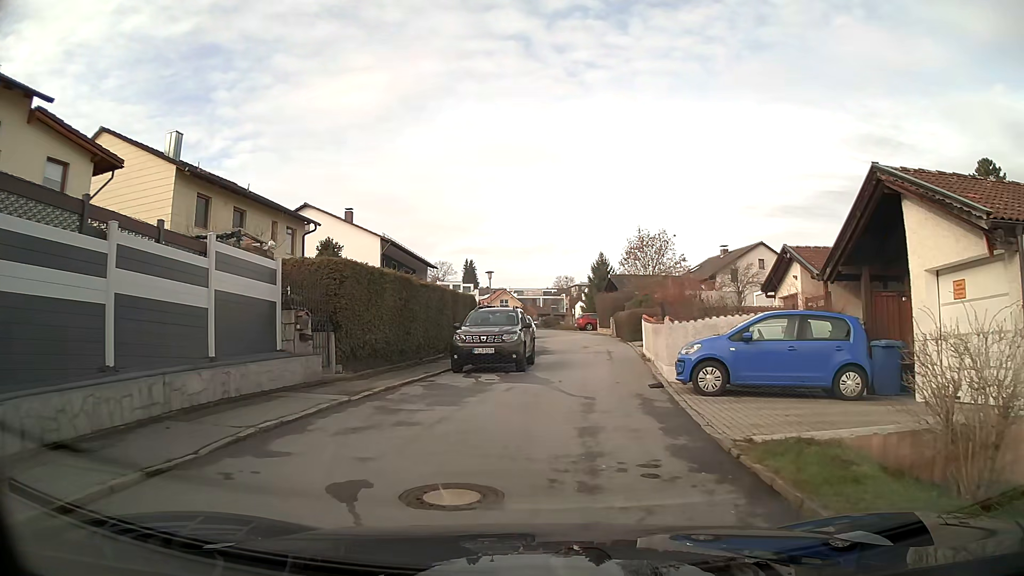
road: residential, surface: asphalt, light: Day
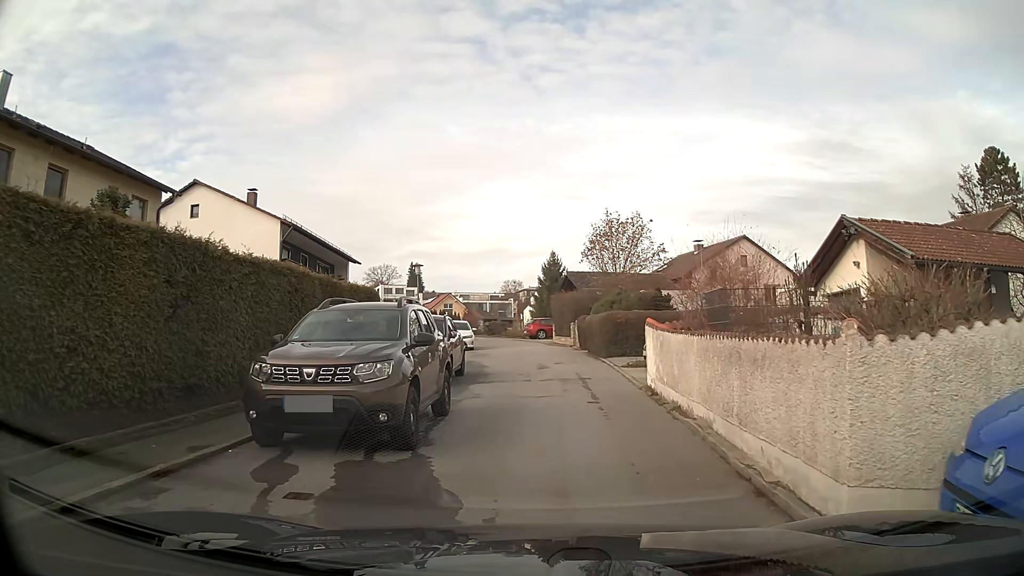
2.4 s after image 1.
(+0.3, +9.4) m; +4°
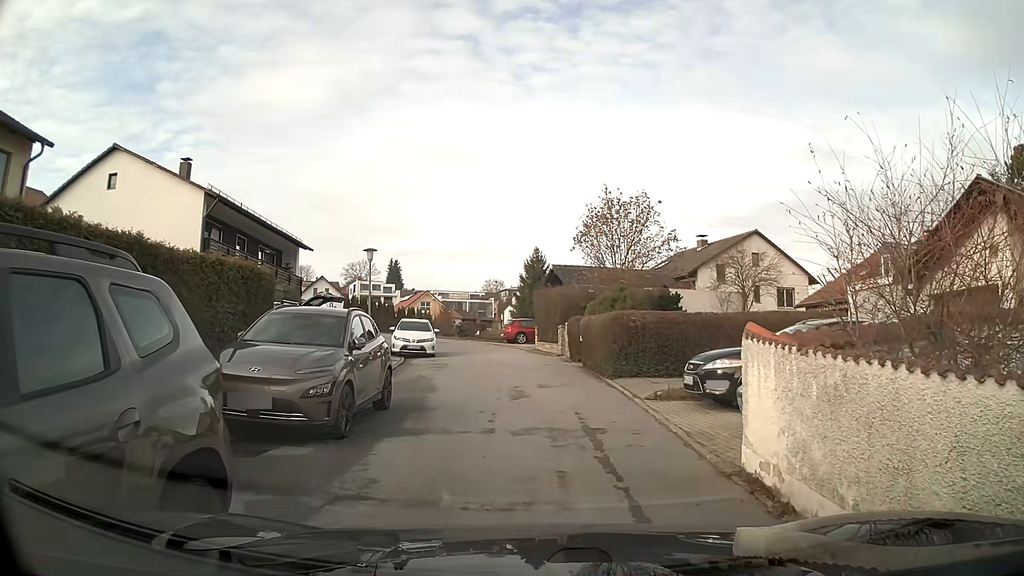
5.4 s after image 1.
(+0.1, +6.9) m; +1°
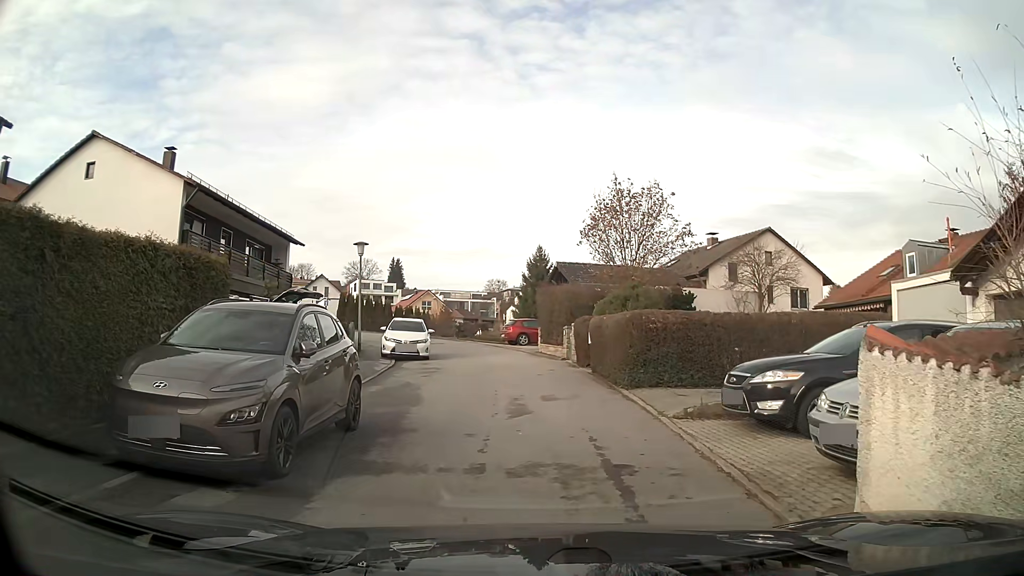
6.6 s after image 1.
(0.0, +2.2) m; 0°
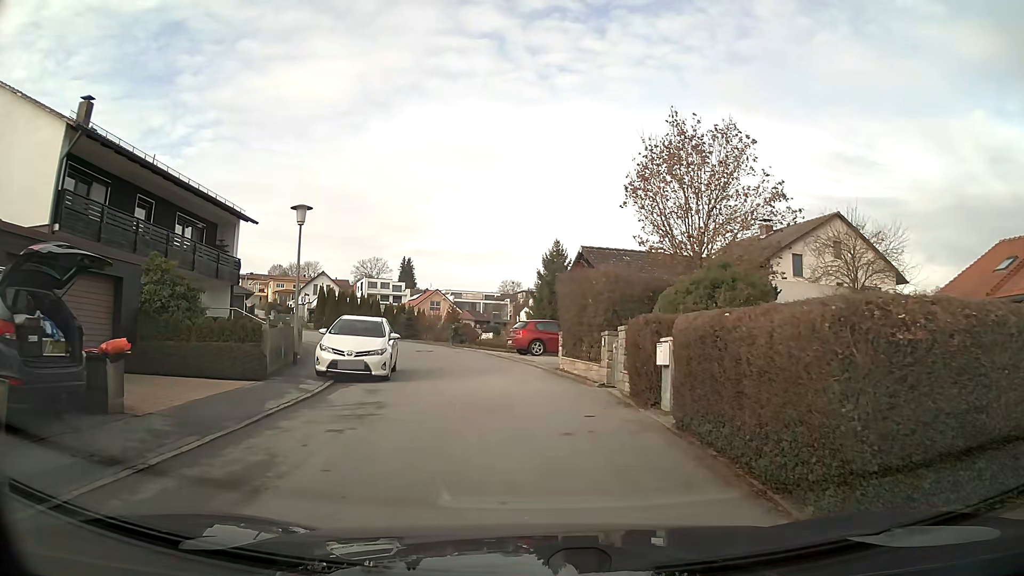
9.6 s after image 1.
(-0.1, +9.1) m; -2°
(0, +10) (-2, +20) (-5, +29) (-11, +37) (-20, +43) (-29, +44) (-39, +42) (-47, +36) (-54, +28) (-59, +20) m
